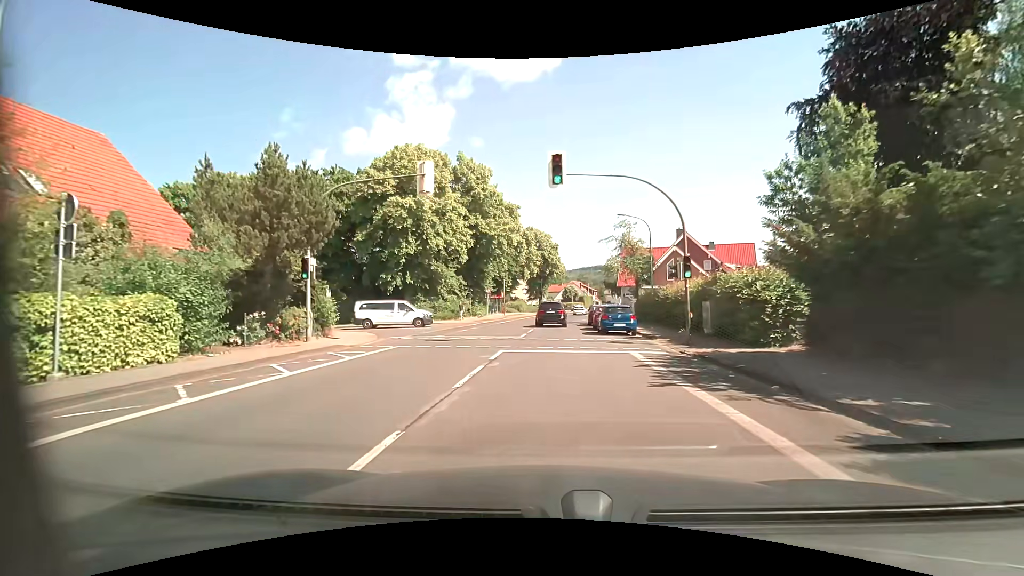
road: tertiary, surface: asphalt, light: Day
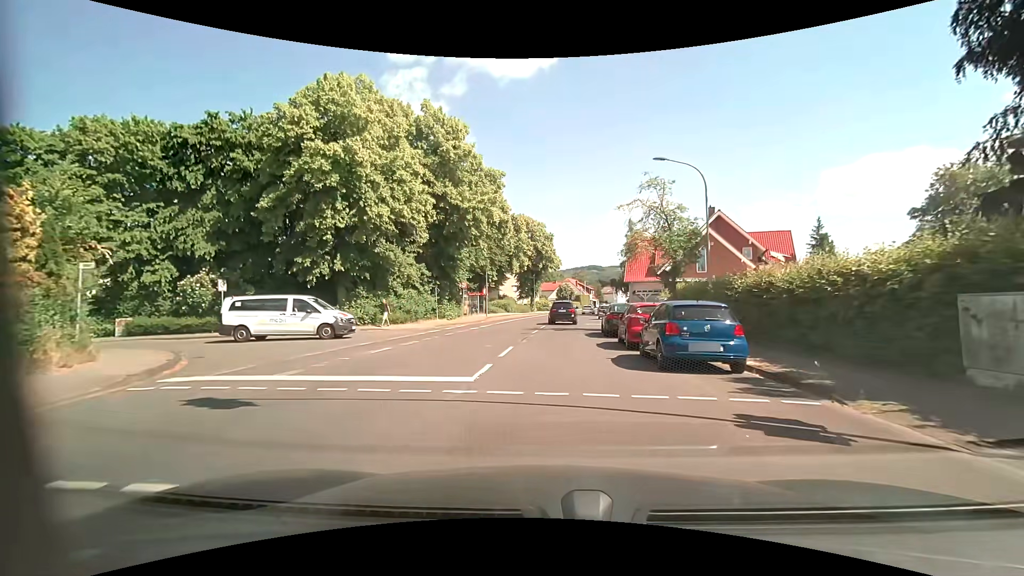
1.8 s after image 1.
(+0.1, +13.5) m; +1°
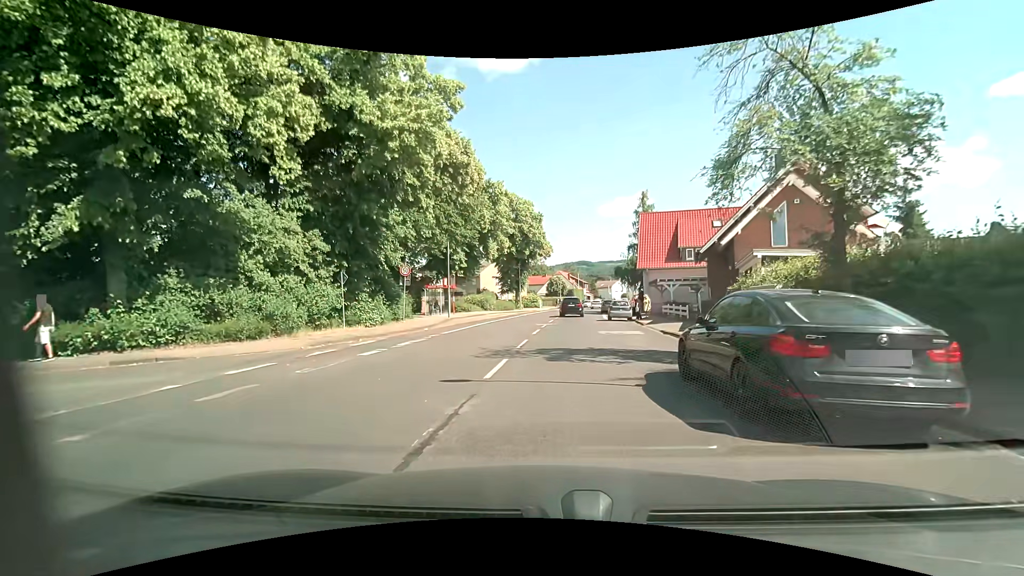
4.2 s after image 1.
(+0.3, +15.8) m; +1°
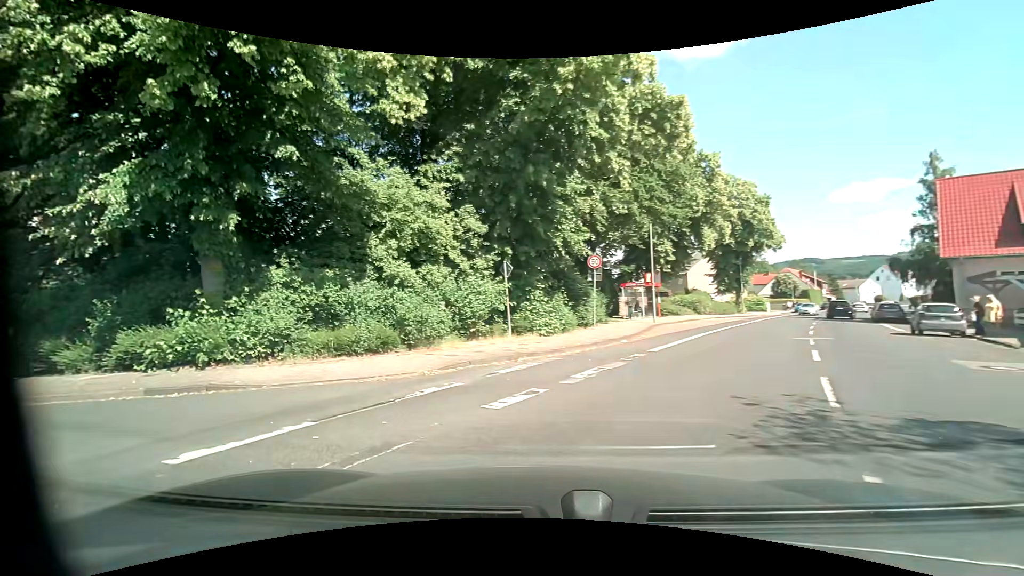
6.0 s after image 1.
(-0.8, +7.1) m; -21°
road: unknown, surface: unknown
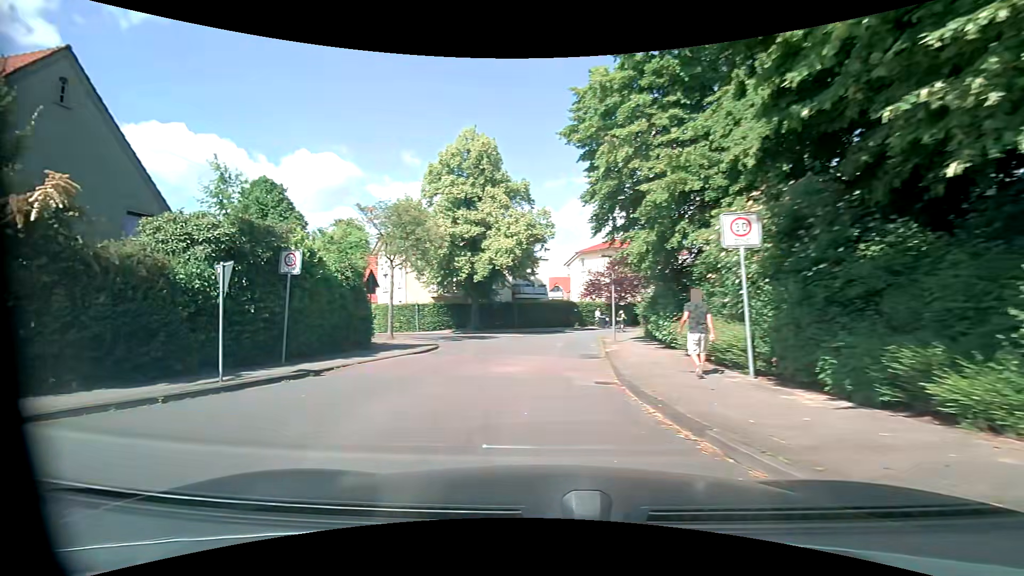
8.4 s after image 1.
(-5.2, +6.6) m; -76°
(-2, +10) (-1, +20) (-2, +30) (-10, +36) (-18, +42) (-25, +49) (-32, +56) (-38, +64) (-44, +71) (-50, +79) m
